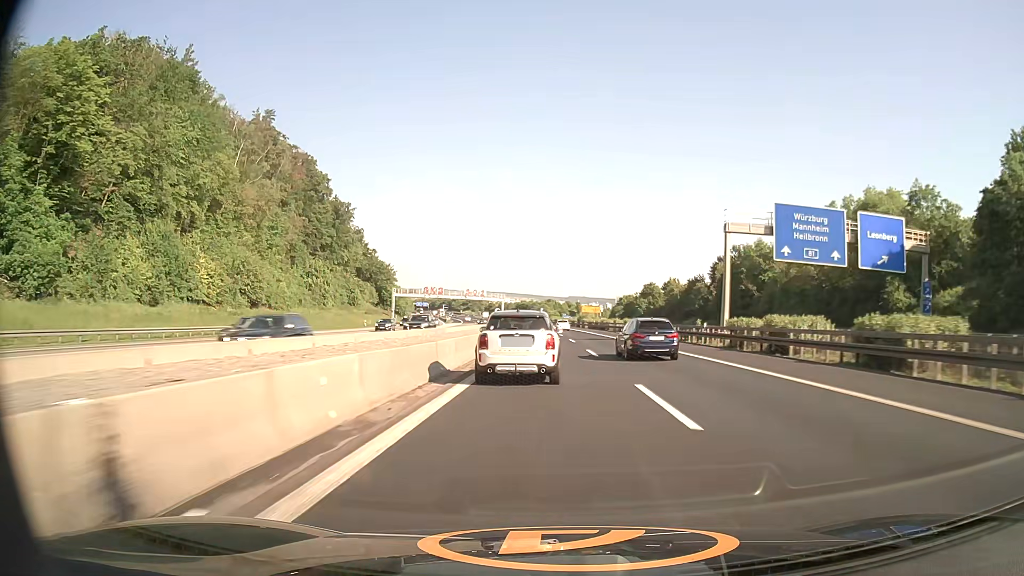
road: motorway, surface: asphalt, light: Day
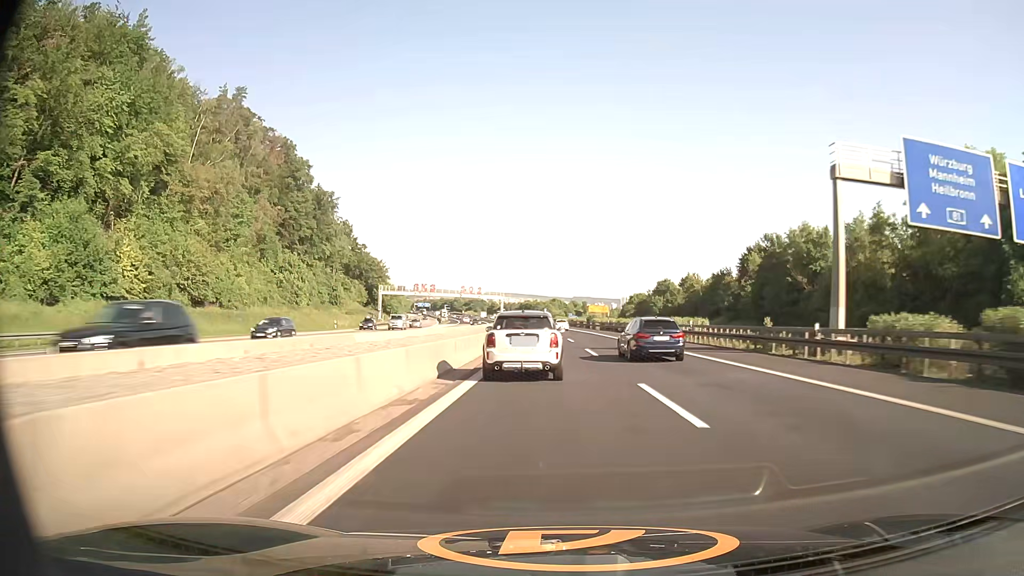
(0.0, +17.9) m; 0°
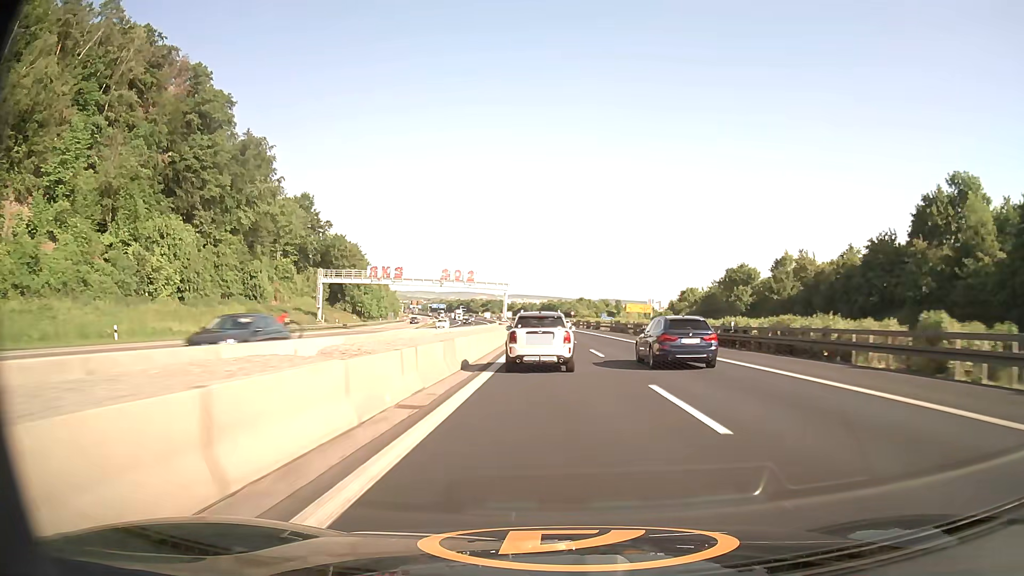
(-0.9, +54.3) m; -2°
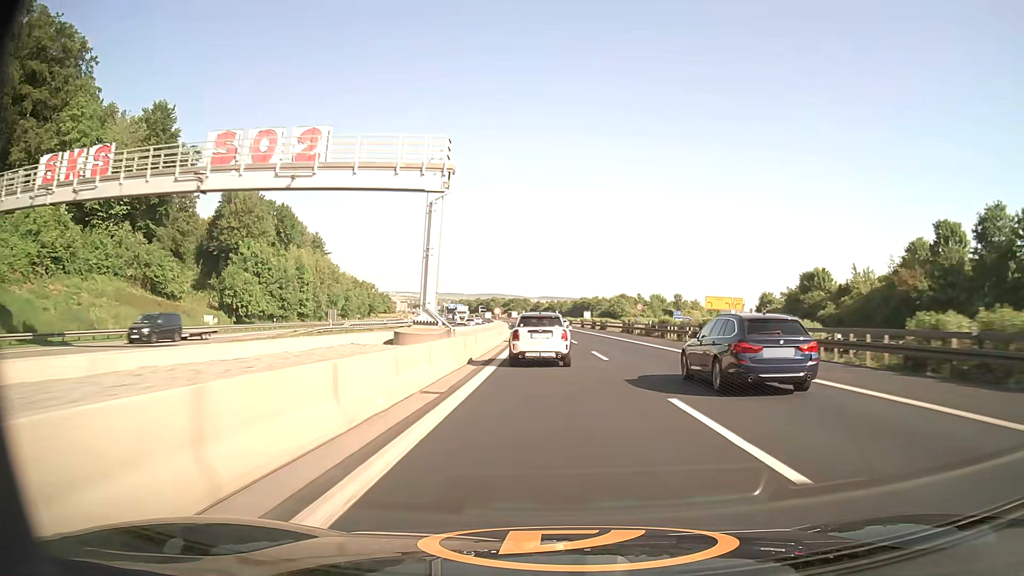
(-1.6, +74.1) m; -2°
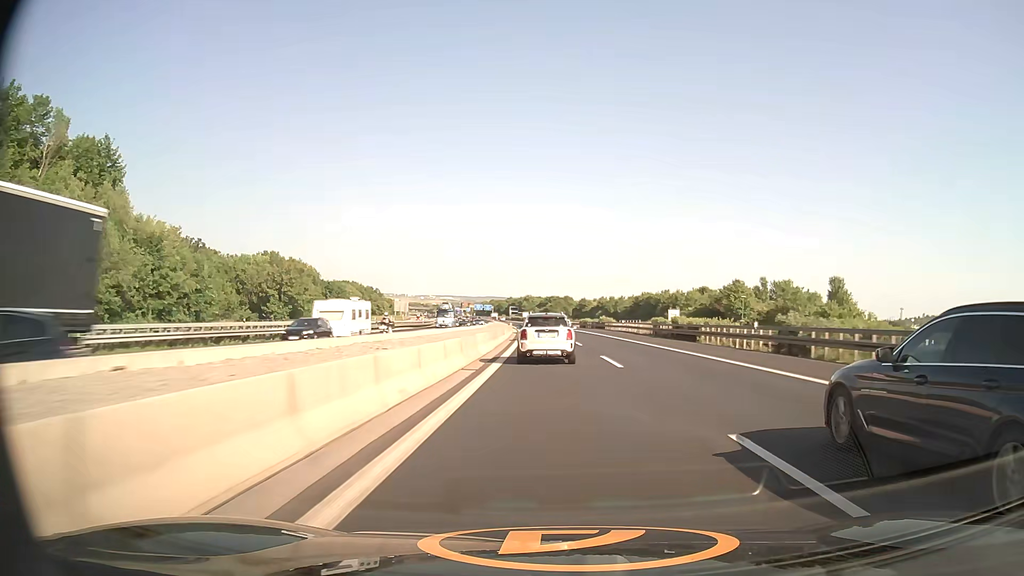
(-3.0, +93.0) m; -4°
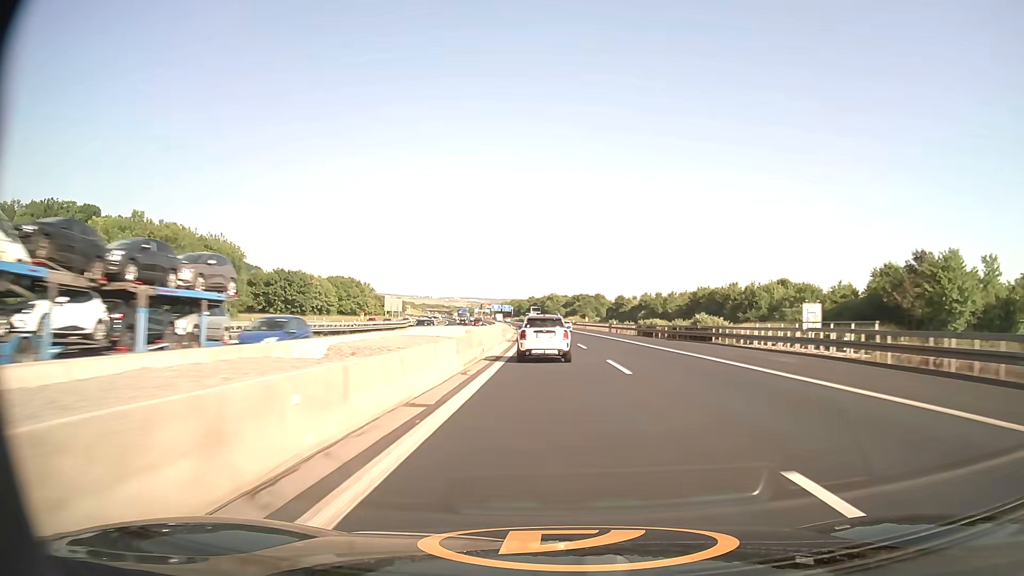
(-1.1, +55.6) m; -2°
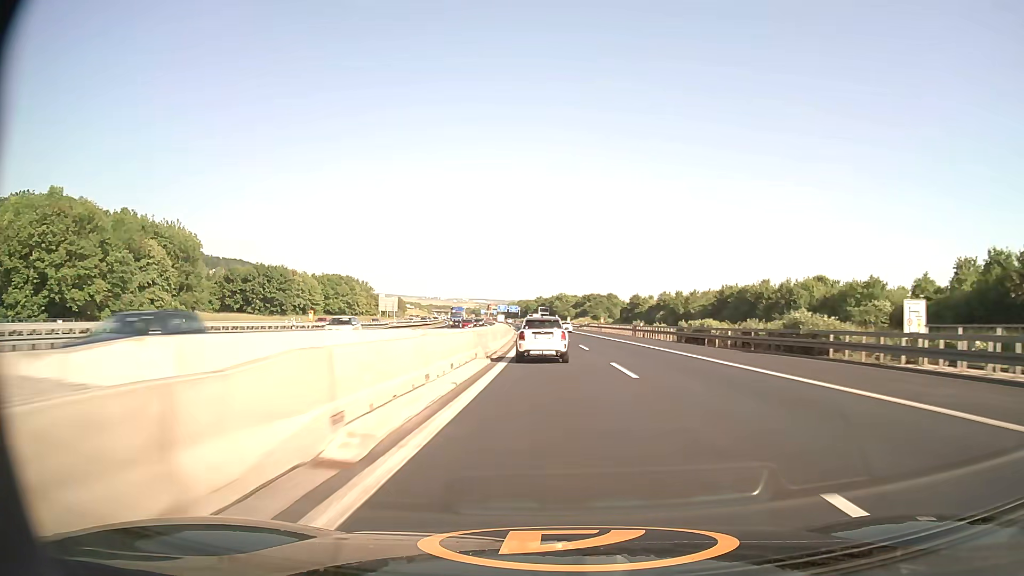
(-0.1, +18.6) m; -1°
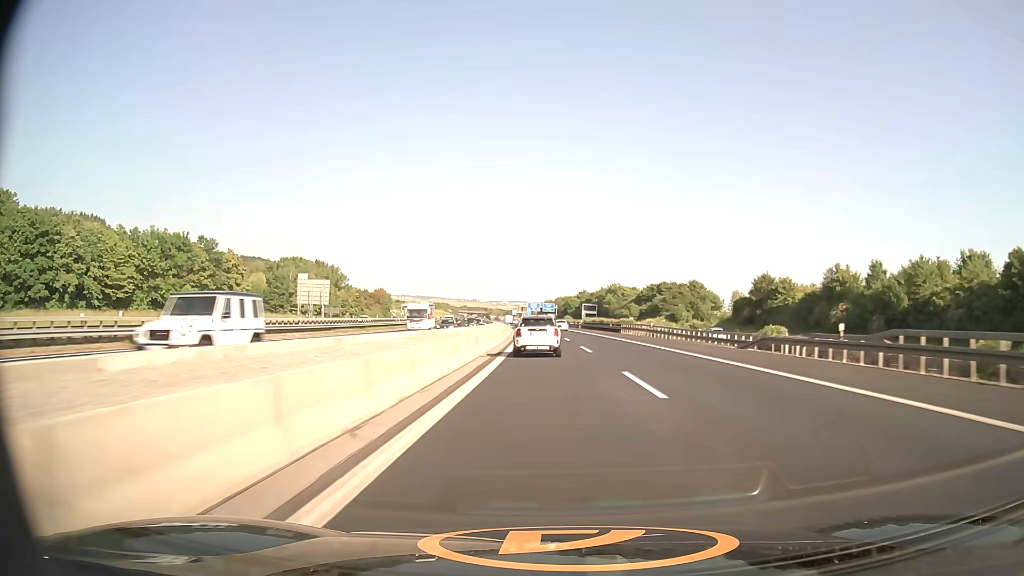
(-3.0, +94.6) m; -3°
(0, +10) (0, +20) (0, +30) (-1, +40) (-1, +50) (-1, +60) (-2, +70) (-2, +80) (-3, +90) (-4, +100) m
